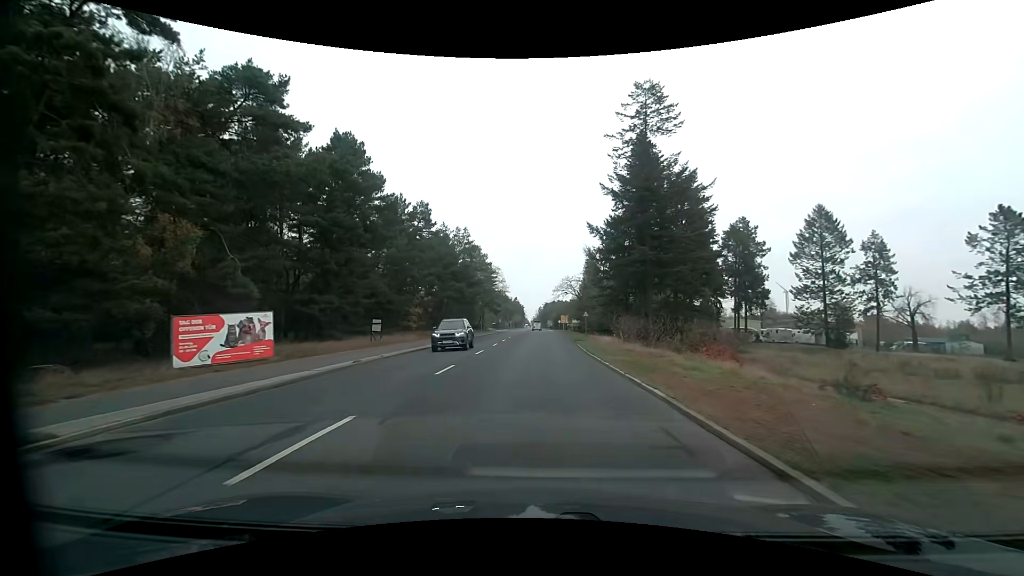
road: primary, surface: asphalt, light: Day
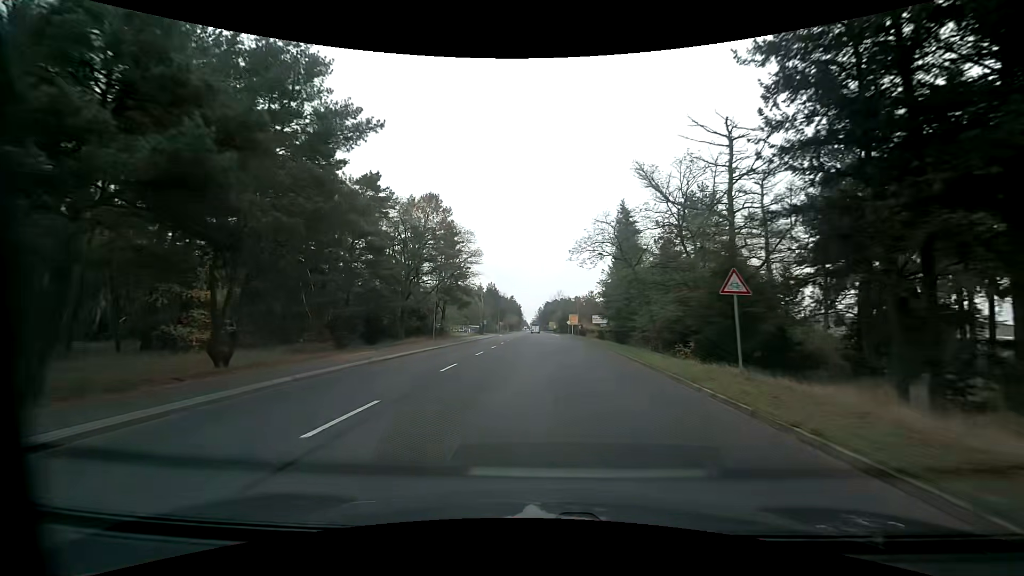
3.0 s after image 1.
(0.0, +43.5) m; 0°
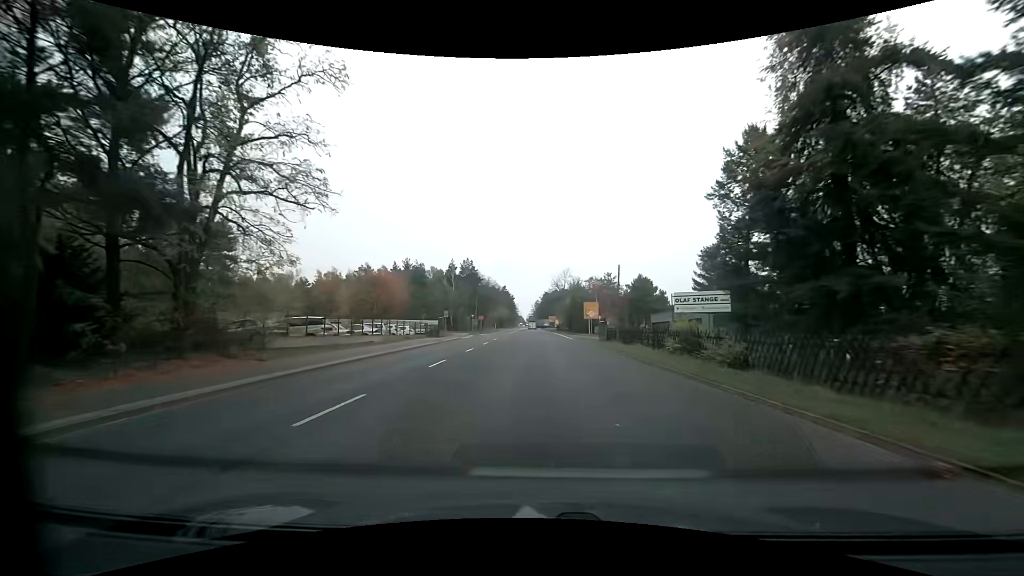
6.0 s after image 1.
(-0.2, +44.8) m; 0°
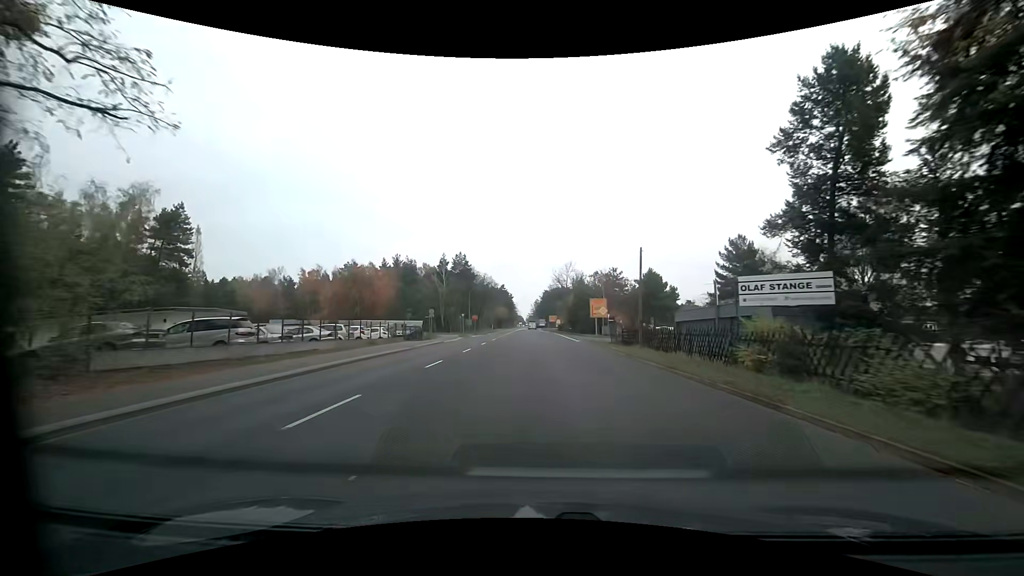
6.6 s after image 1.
(0.0, +9.0) m; 0°
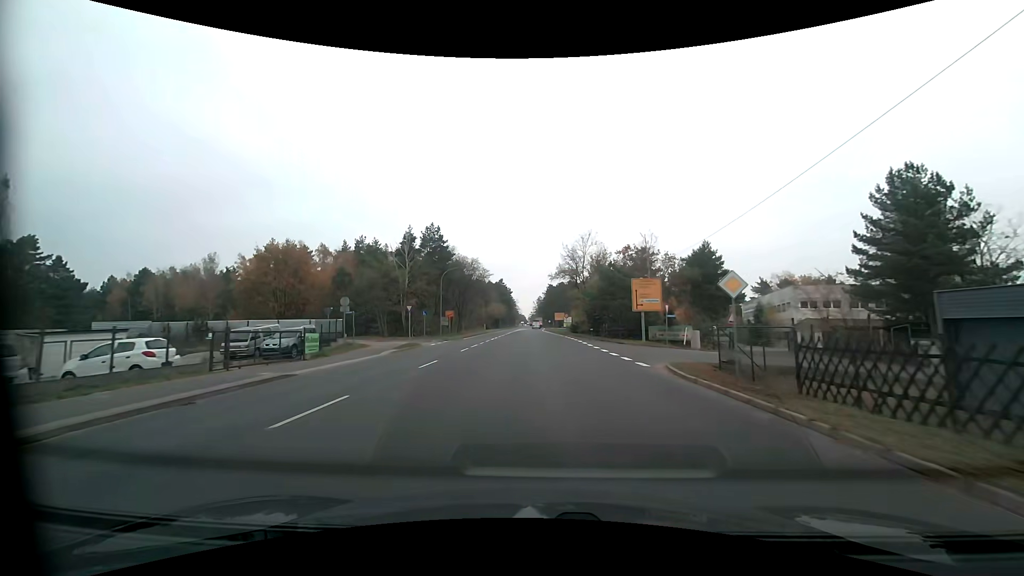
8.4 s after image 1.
(-0.1, +27.1) m; 0°
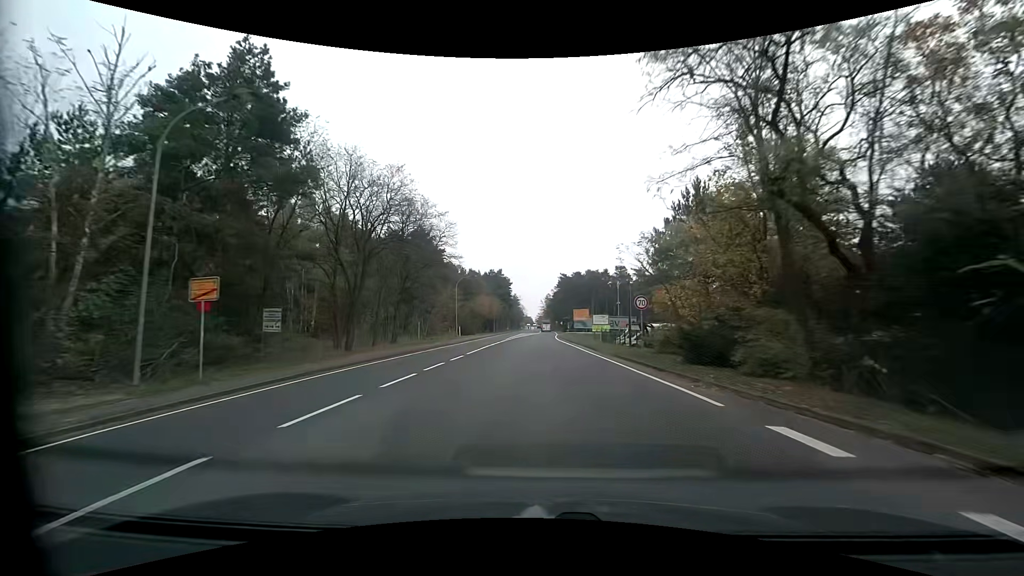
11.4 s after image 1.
(-0.3, +44.8) m; -1°
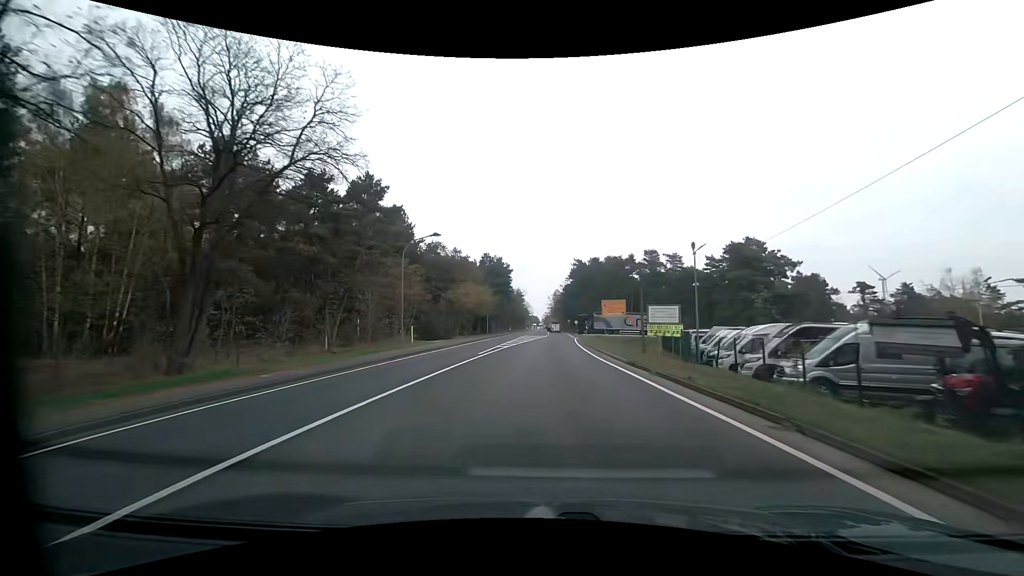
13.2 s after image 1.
(-0.2, +28.8) m; -1°
